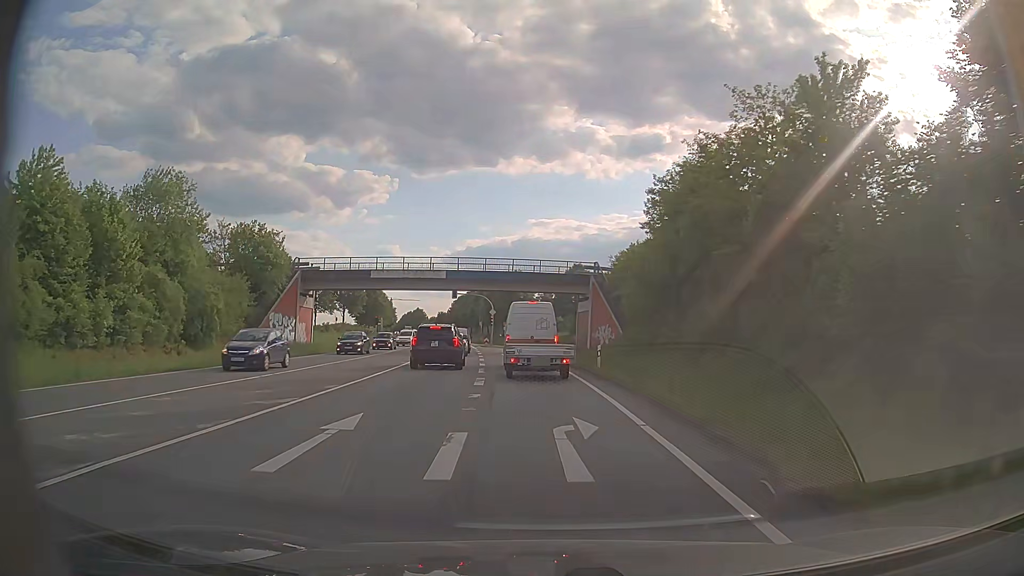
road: primary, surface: asphalt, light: Day
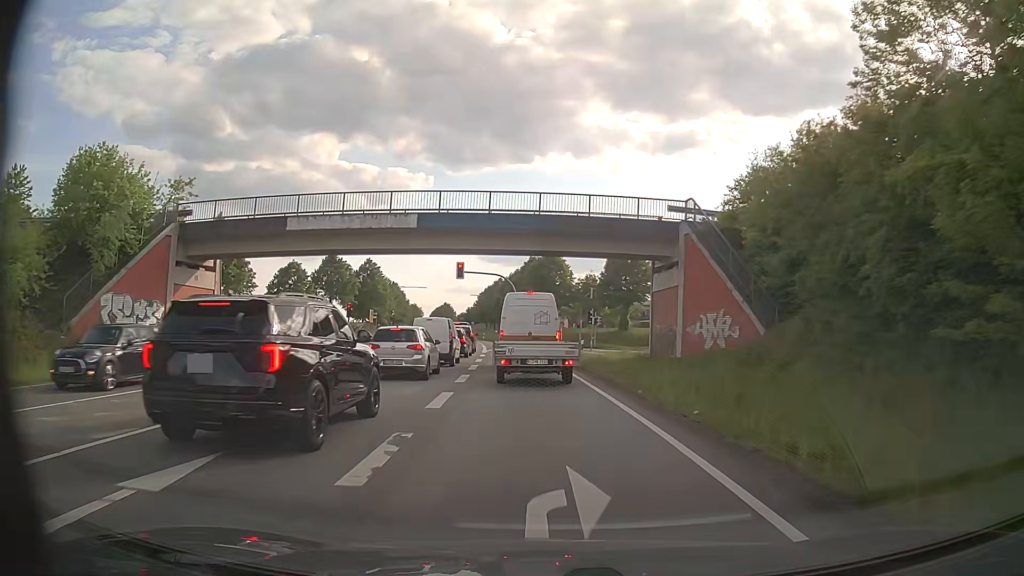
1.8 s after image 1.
(-0.7, +24.3) m; -3°
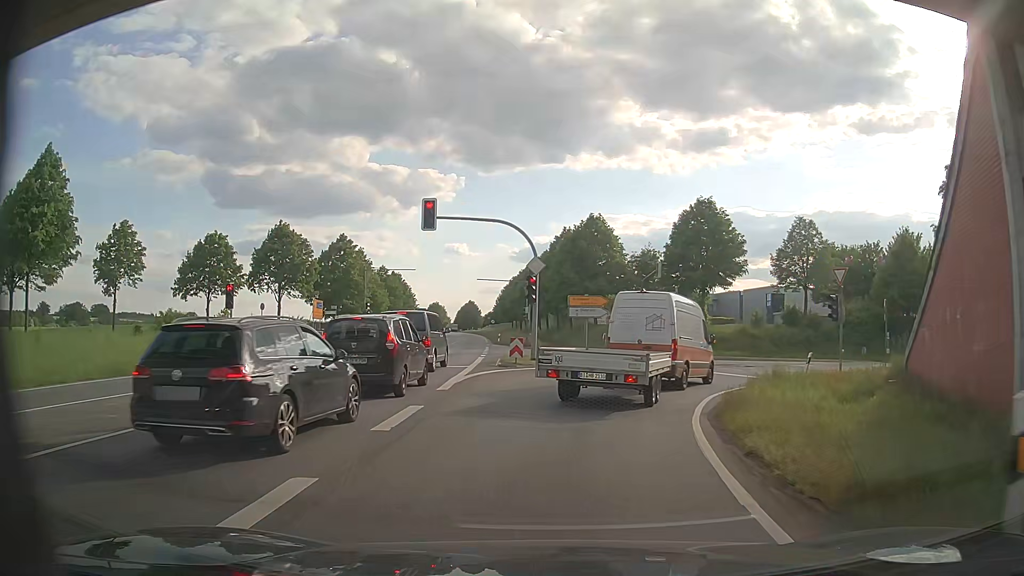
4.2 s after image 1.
(-0.7, +26.7) m; -3°
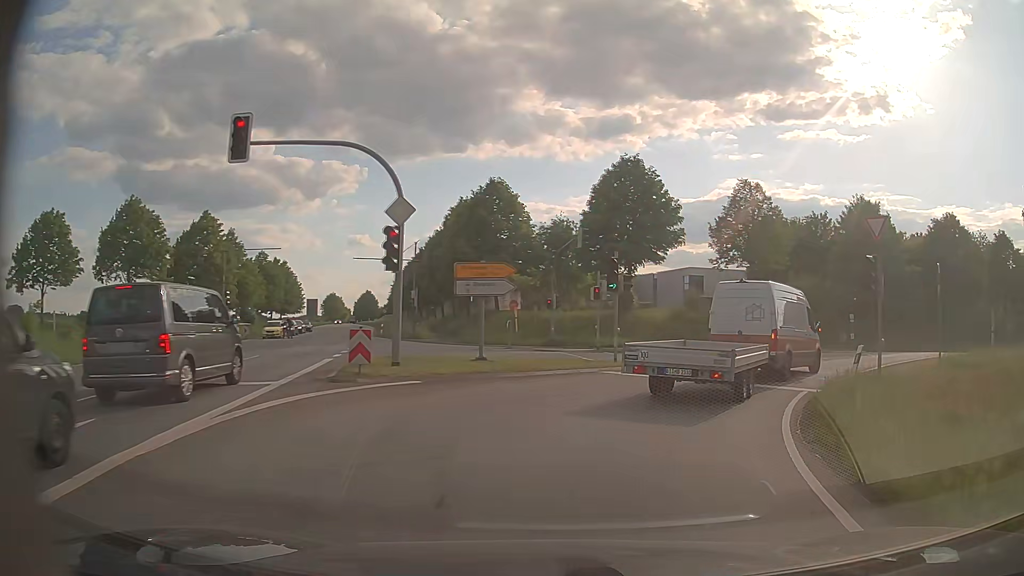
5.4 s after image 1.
(+0.5, +11.0) m; +7°
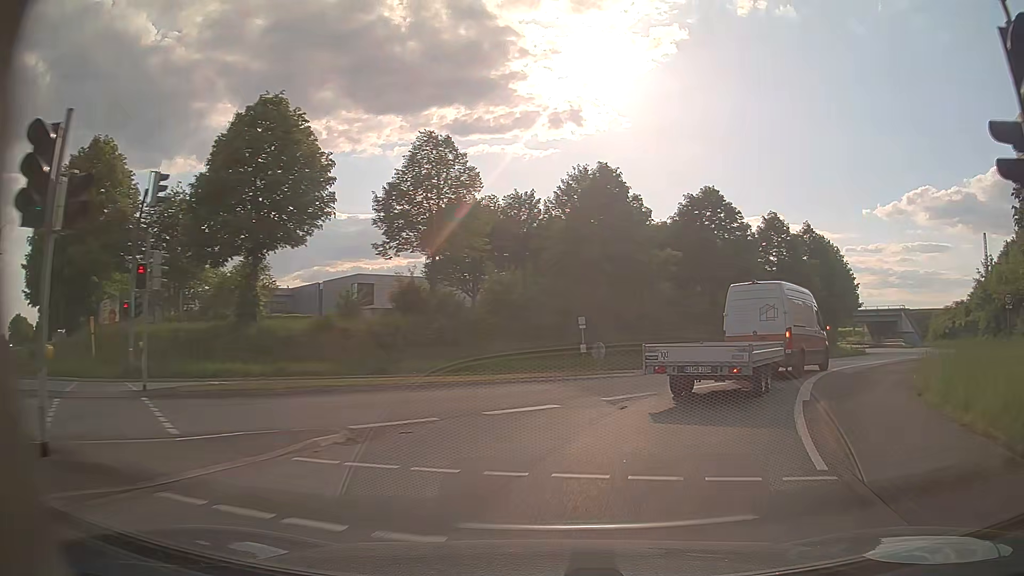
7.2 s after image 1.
(+3.9, +15.9) m; +28°
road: primary_link
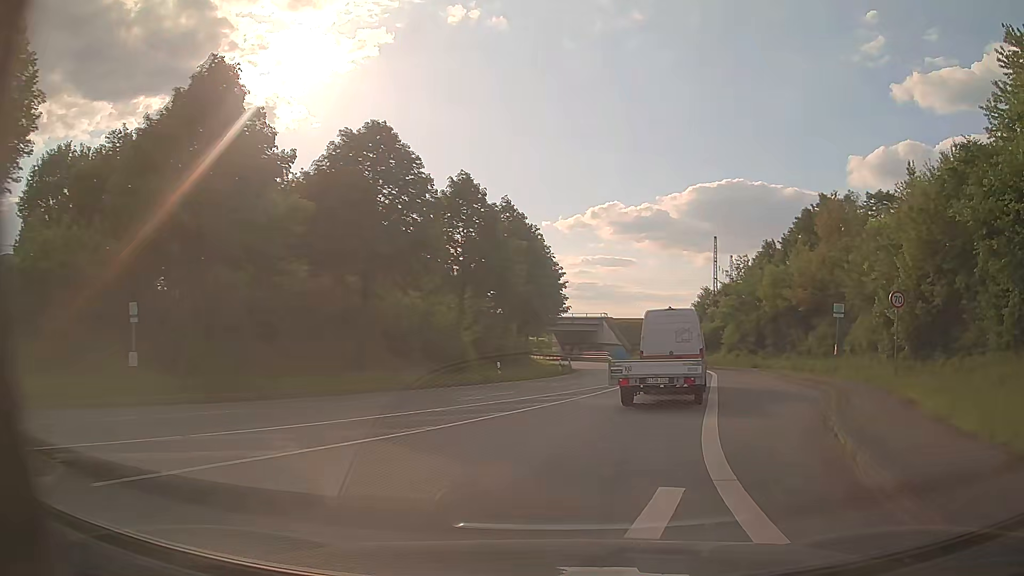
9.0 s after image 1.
(+4.1, +16.3) m; +28°
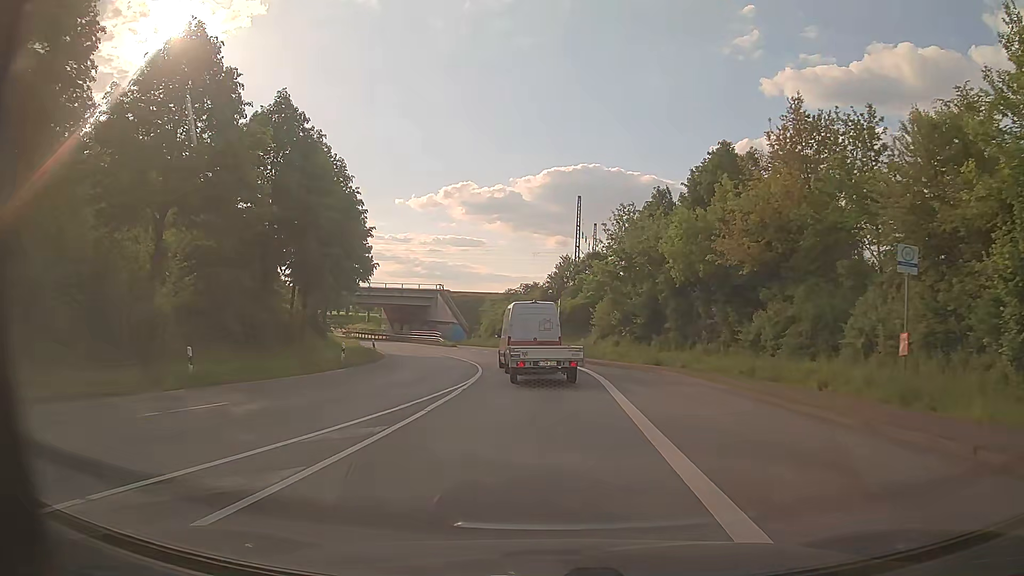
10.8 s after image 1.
(+3.0, +18.3) m; +14°
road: secondary
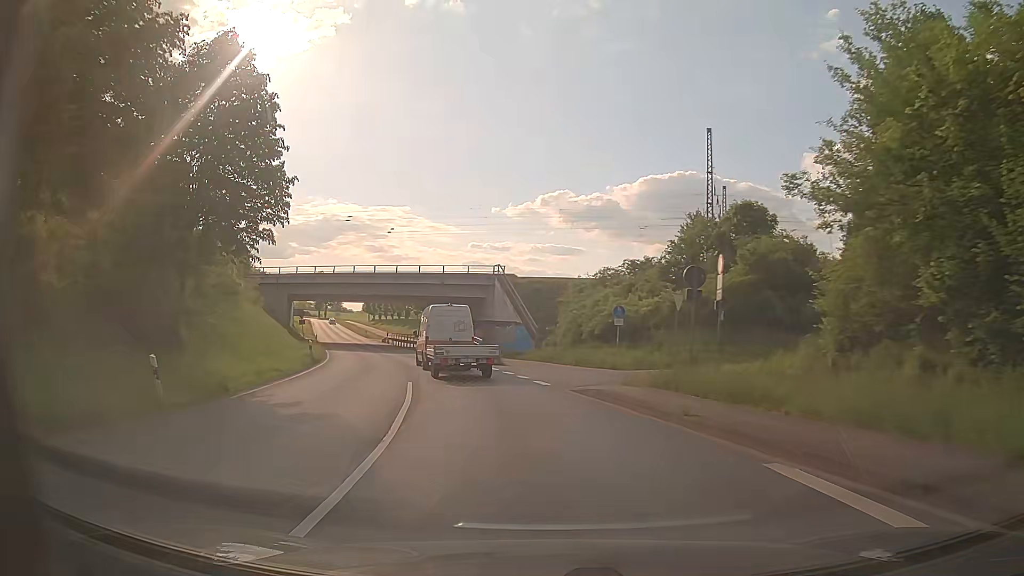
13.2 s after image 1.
(-1.3, +30.0) m; -8°
(-1, +10) (-2, +20) (-5, +30) (-7, +39) (-10, +49) (-14, +58) (-18, +67) (-21, +77) (-25, +86) (-28, +95) m
